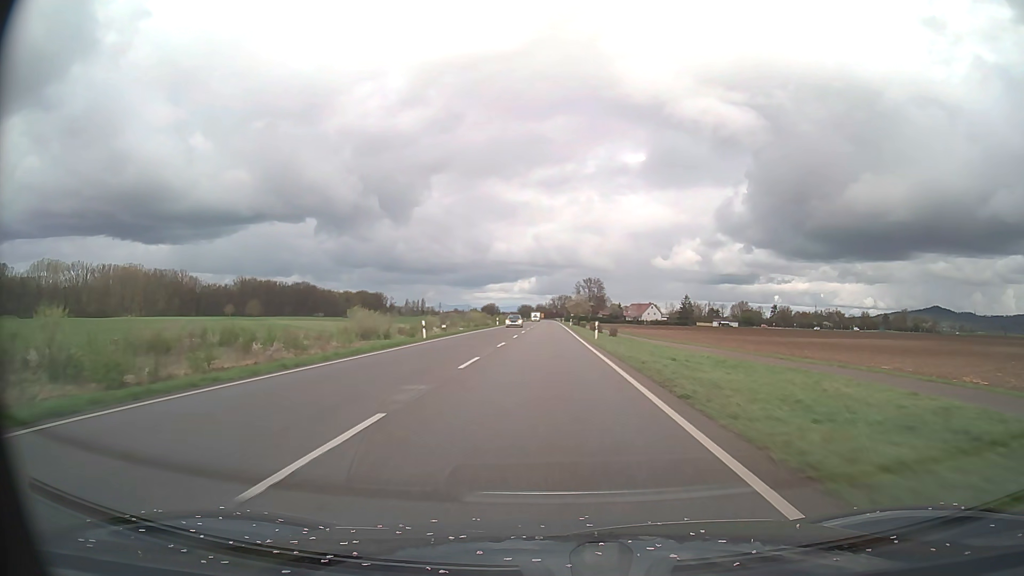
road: primary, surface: asphalt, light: Day
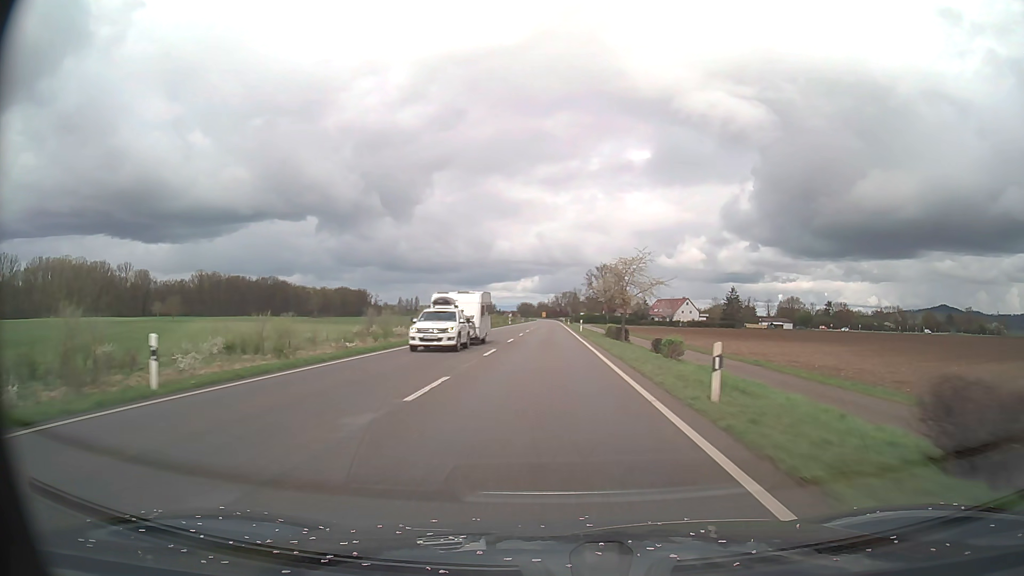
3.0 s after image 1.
(-0.1, +78.2) m; 0°
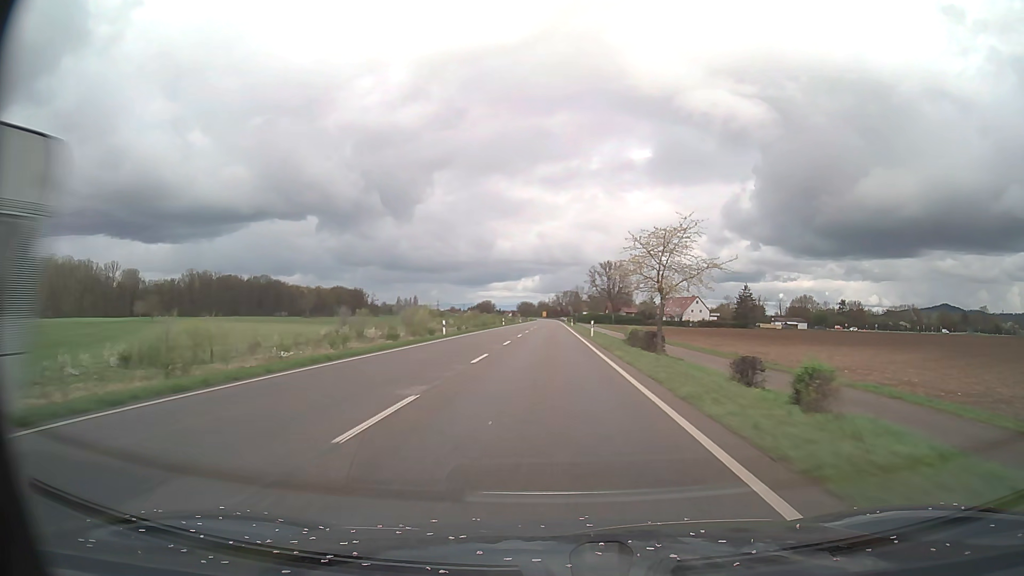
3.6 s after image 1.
(0.0, +15.6) m; 0°
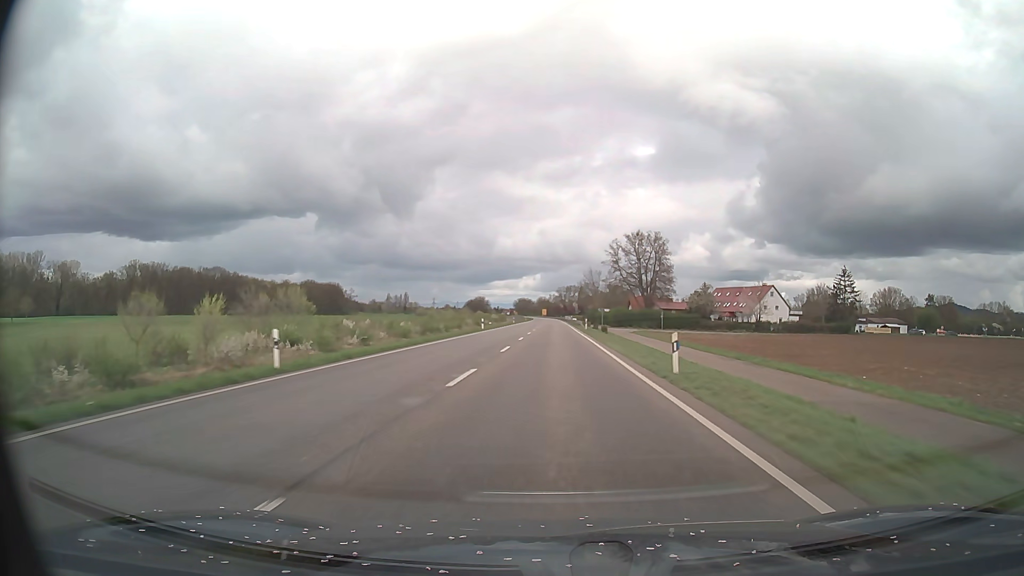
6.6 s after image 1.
(-0.2, +78.3) m; 0°
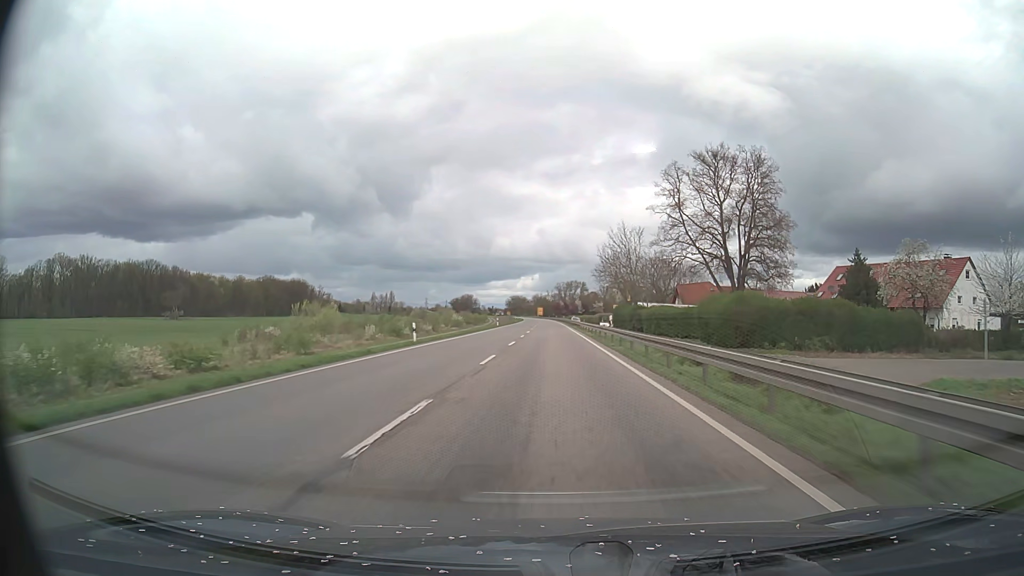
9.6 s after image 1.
(+0.2, +78.5) m; 0°
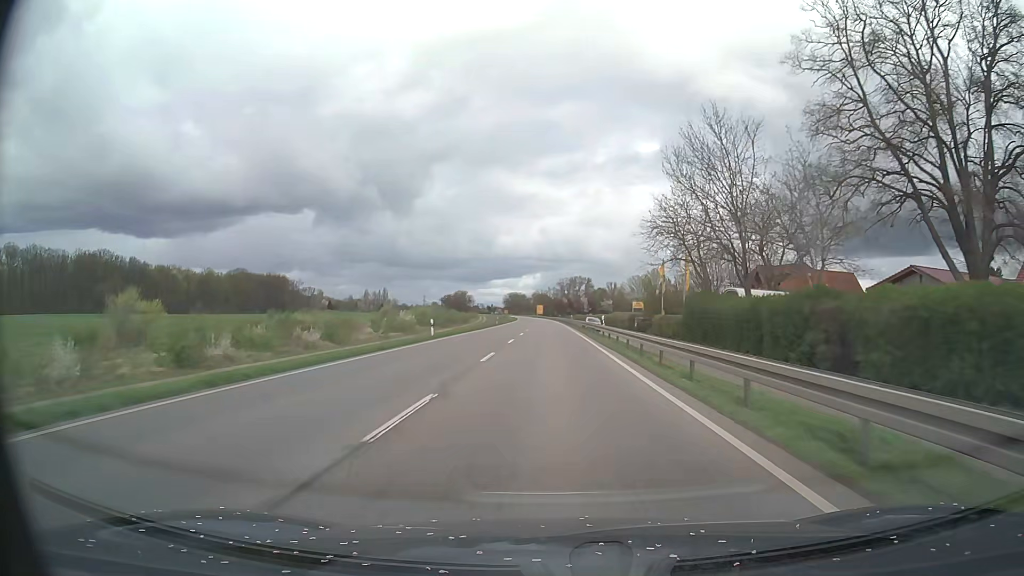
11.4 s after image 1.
(0.0, +47.0) m; 0°
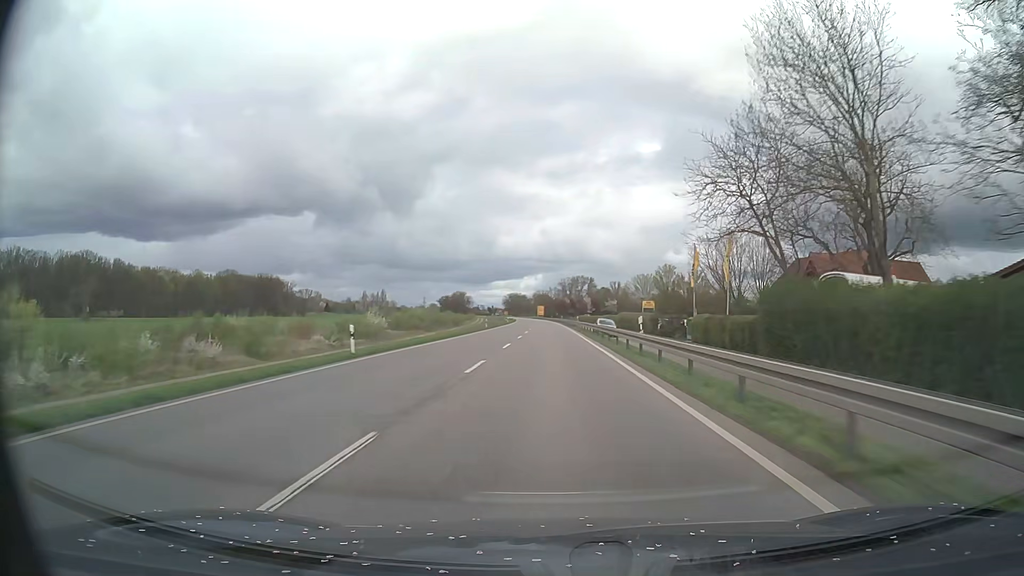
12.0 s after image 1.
(0.0, +15.7) m; 0°
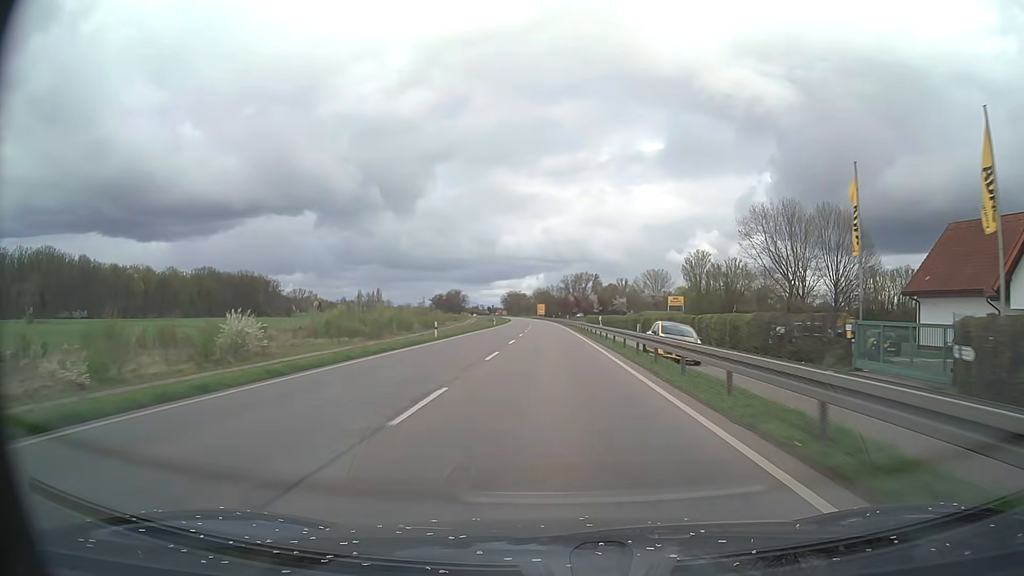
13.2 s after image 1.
(-0.1, +31.3) m; 0°
(0, +10) (0, +20) (0, +30) (0, +40) (0, +50) (0, +60) (0, +70) (-1, +80) (-1, +90) (-1, +100) m
